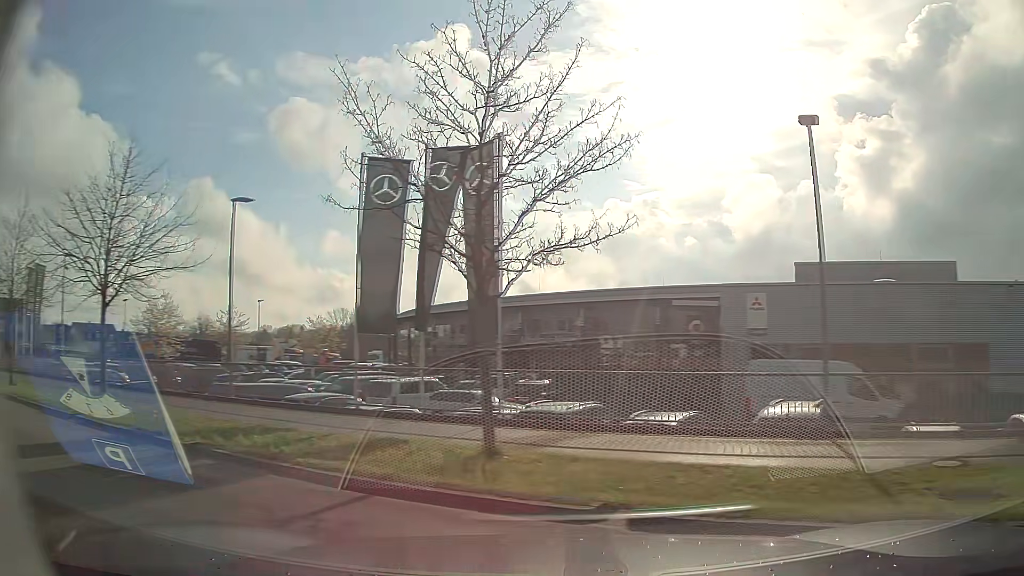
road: residential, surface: asphalt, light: Day
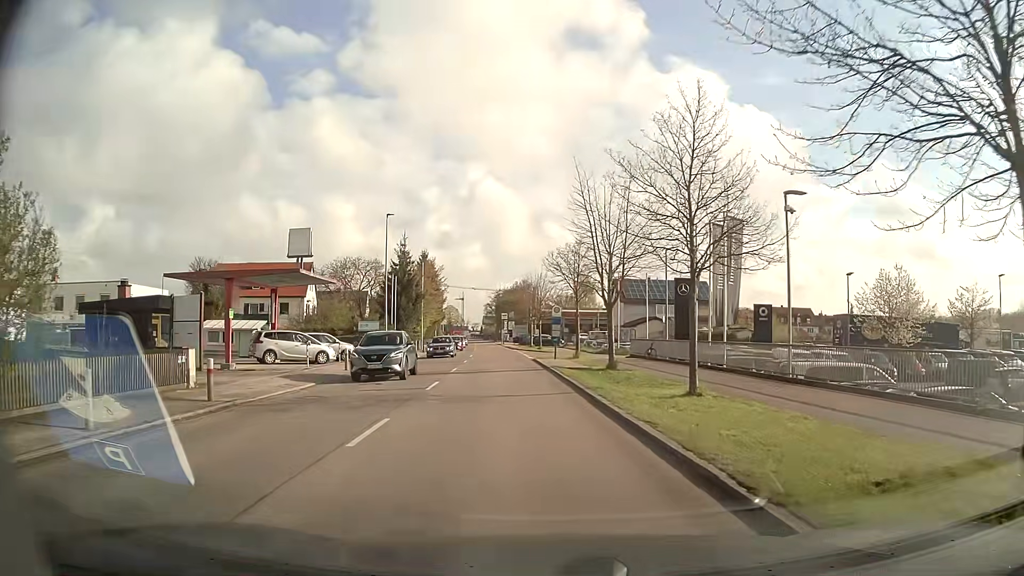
(-8.5, +9.7) m; -60°
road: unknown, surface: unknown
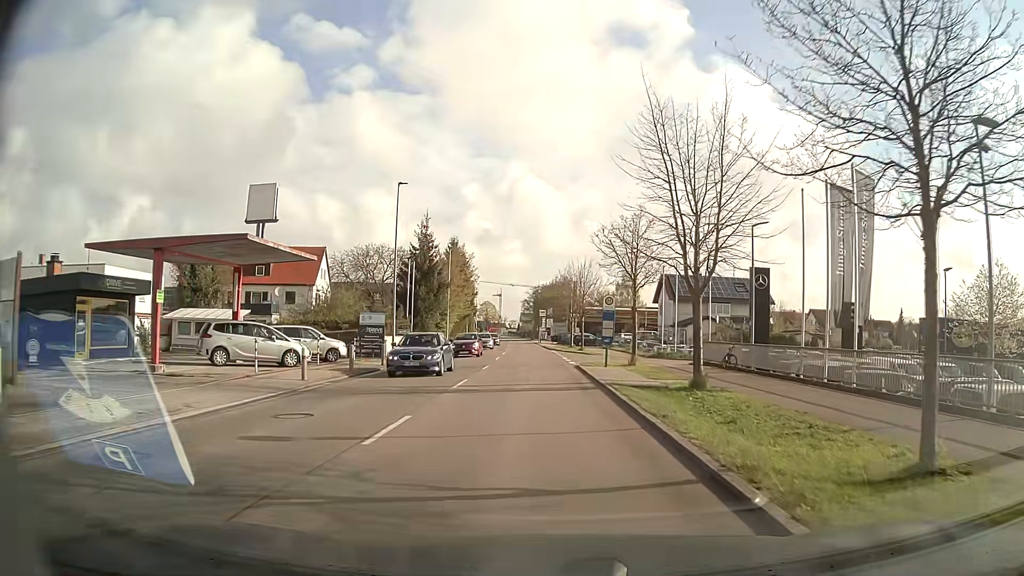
(-0.4, +9.3) m; -4°
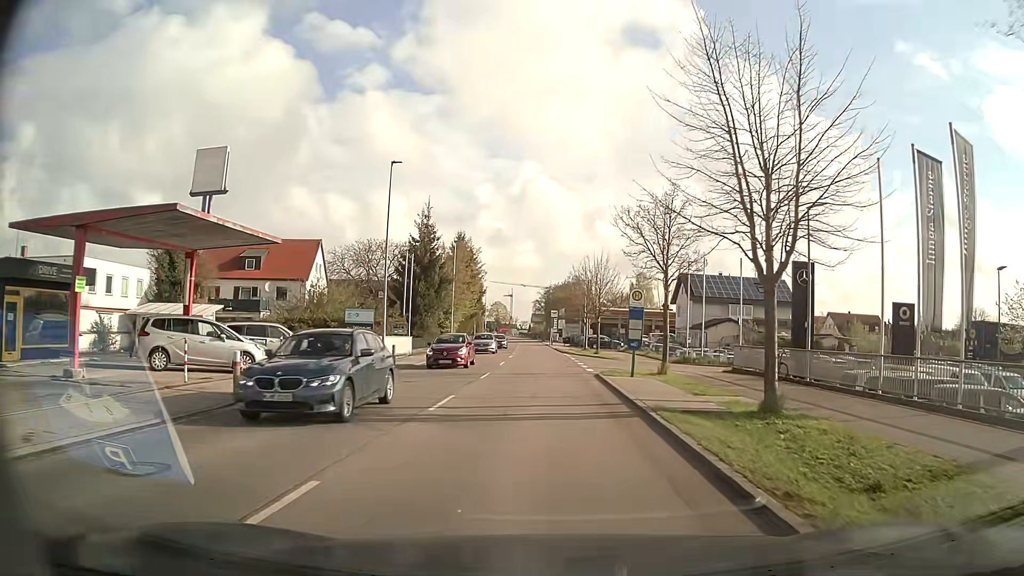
(-0.1, +5.2) m; -1°
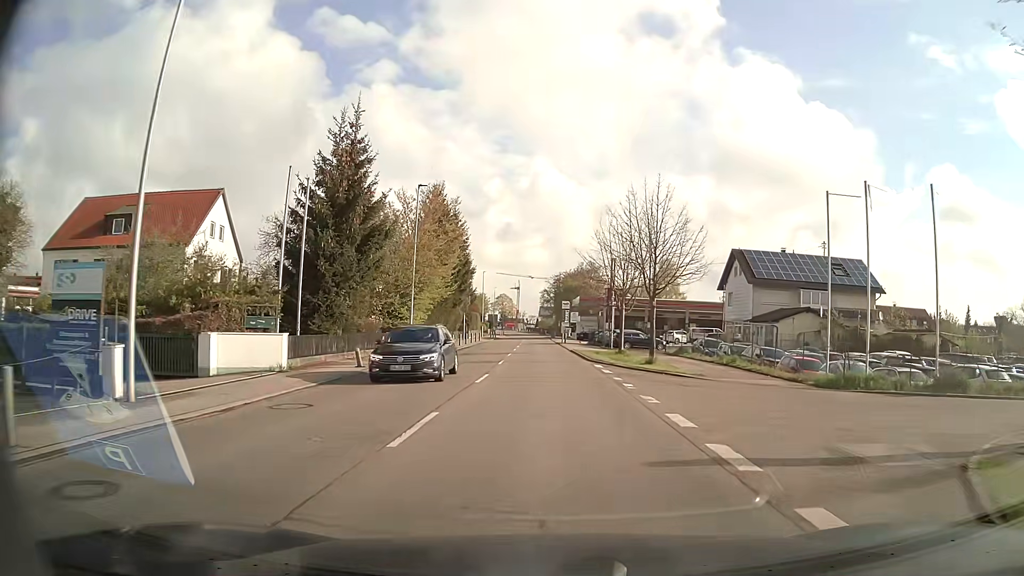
(-0.2, +22.9) m; -1°
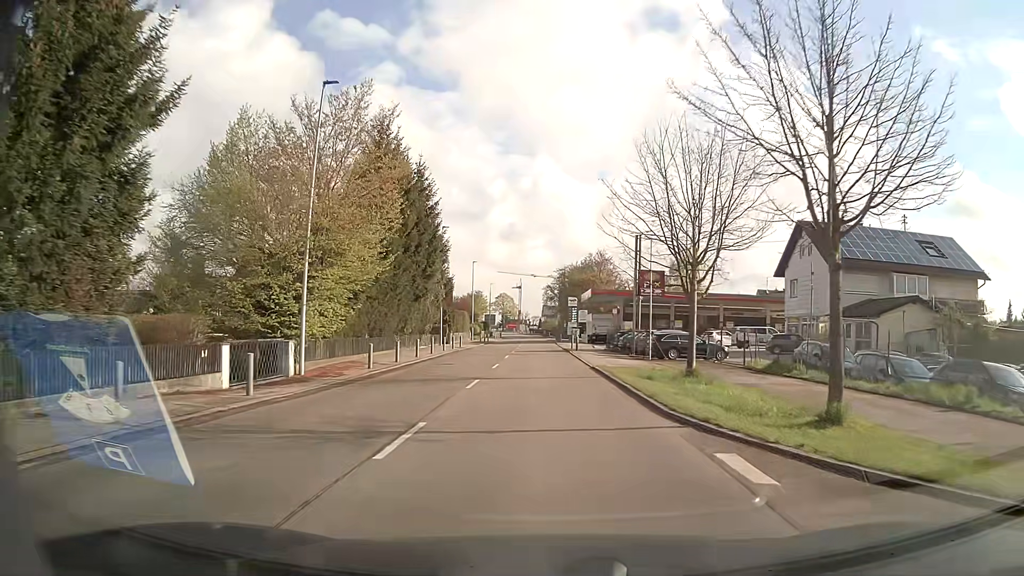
(0.0, +18.7) m; -1°
